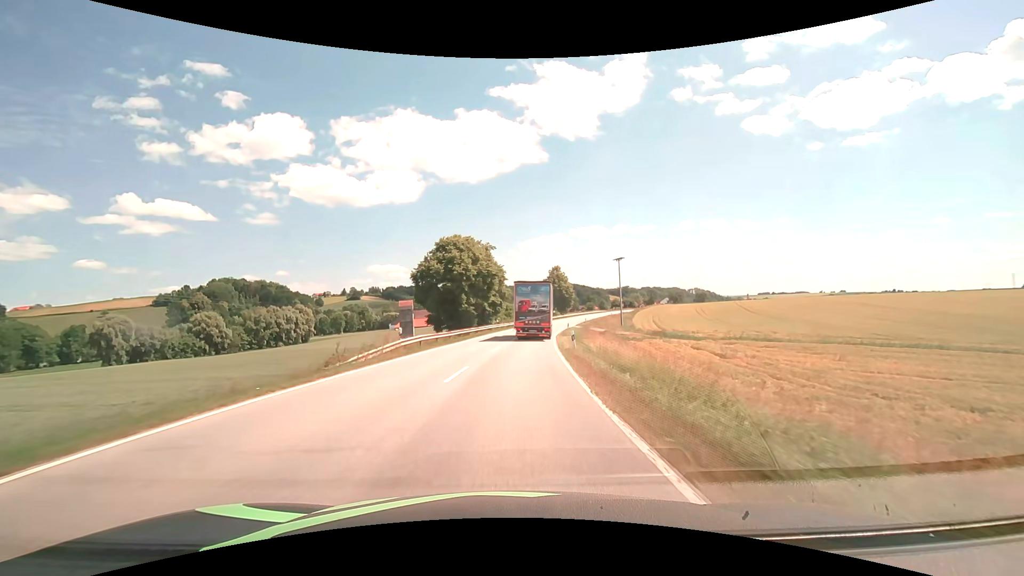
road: secondary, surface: asphalt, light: Day
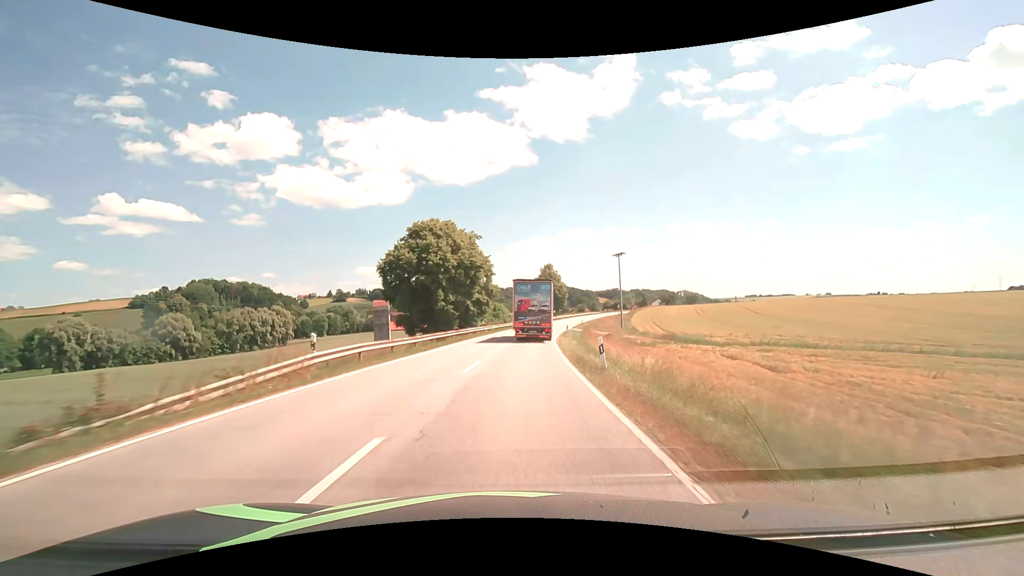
(+0.1, +9.4) m; +1°
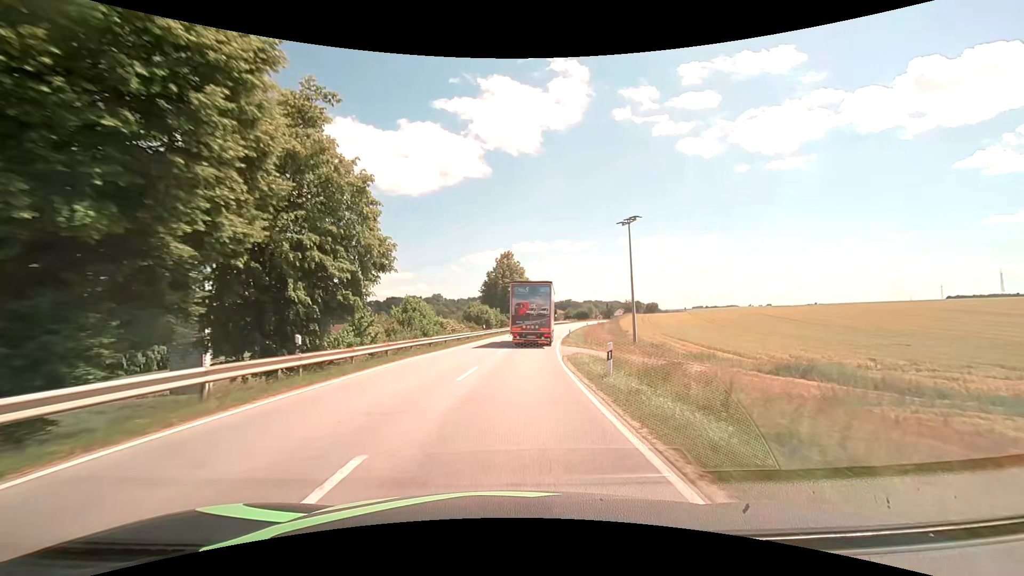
(+1.8, +36.2) m; +5°
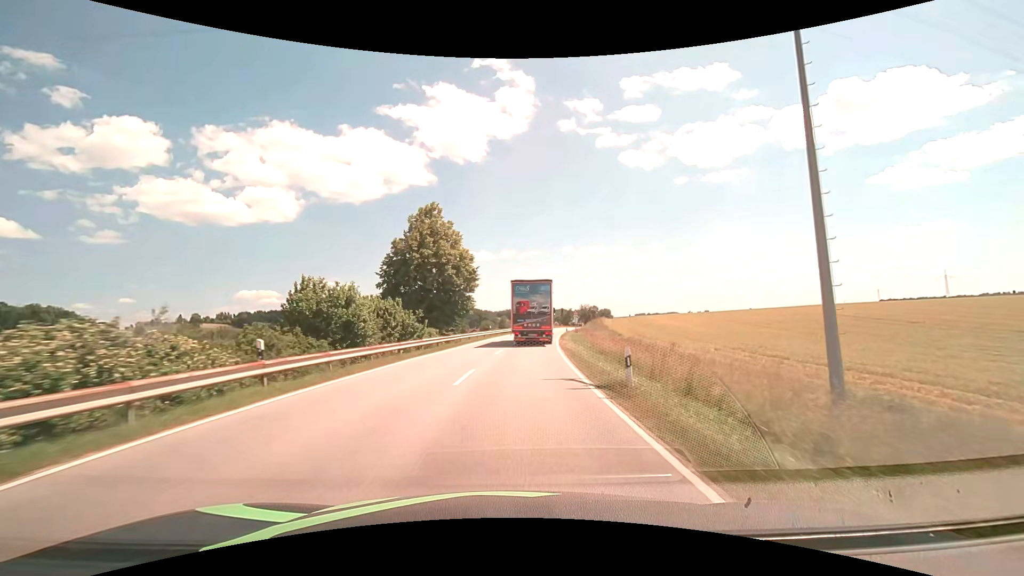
(+2.1, +37.6) m; +6°
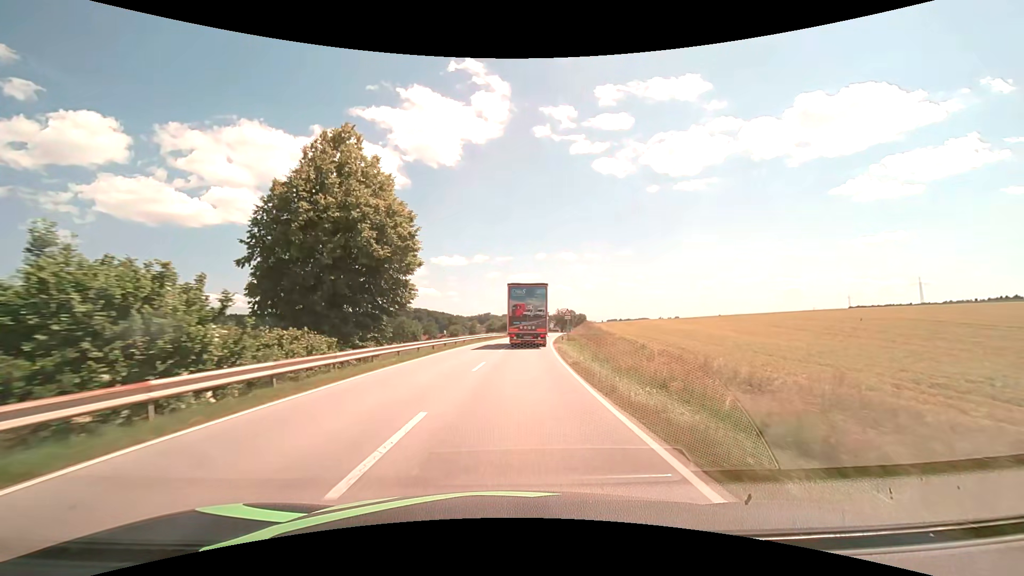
(+0.5, +19.3) m; +3°
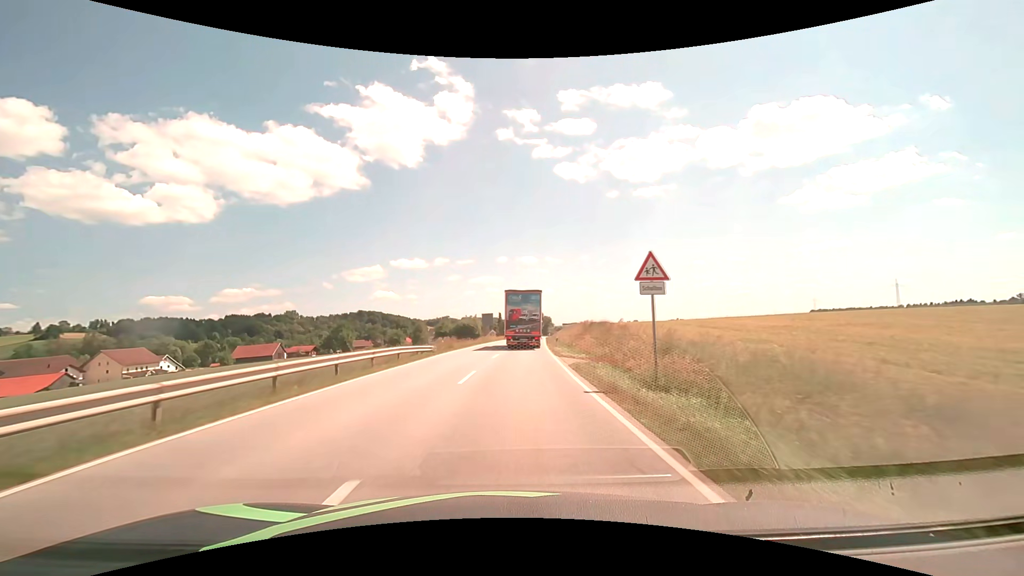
(+1.8, +39.5) m; +5°
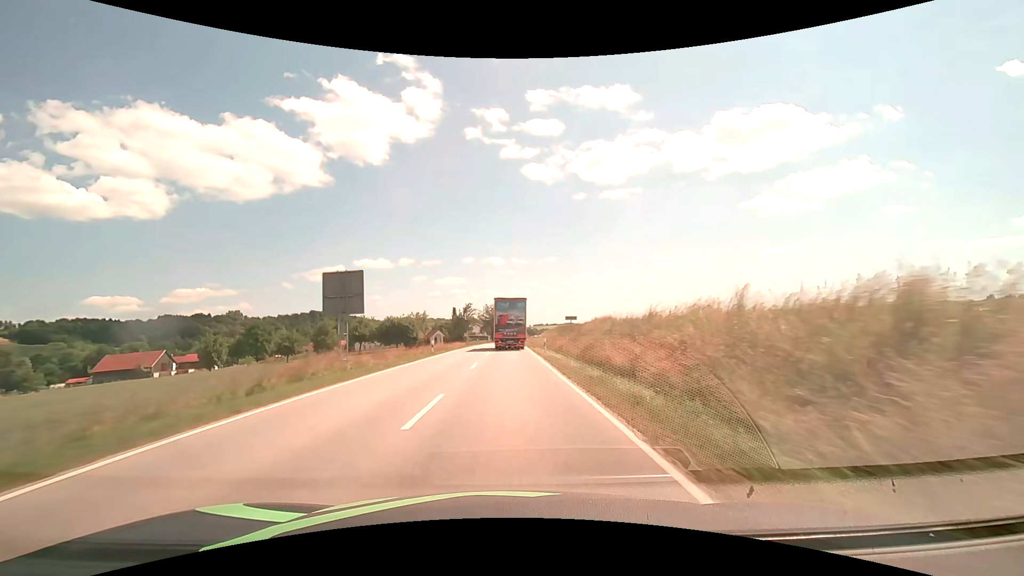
(+2.3, +53.4) m; +4°
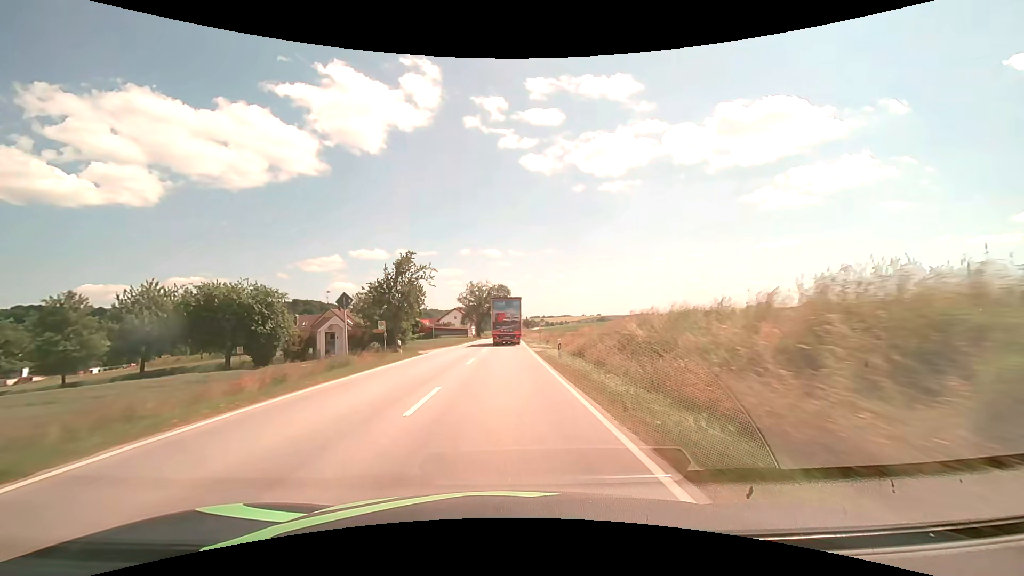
(+0.4, +59.2) m; +1°
(0, +10) (0, +20) (0, +30) (0, +40) (0, +50) (0, +60) (0, +70) (0, +80) (0, +90) (0, +100) m
